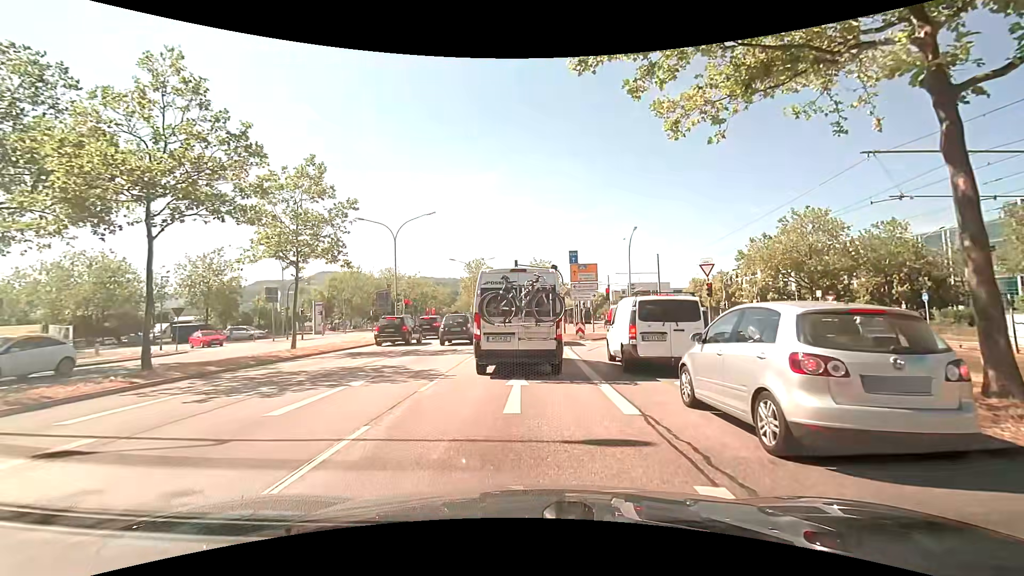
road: primary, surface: asphalt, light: Day
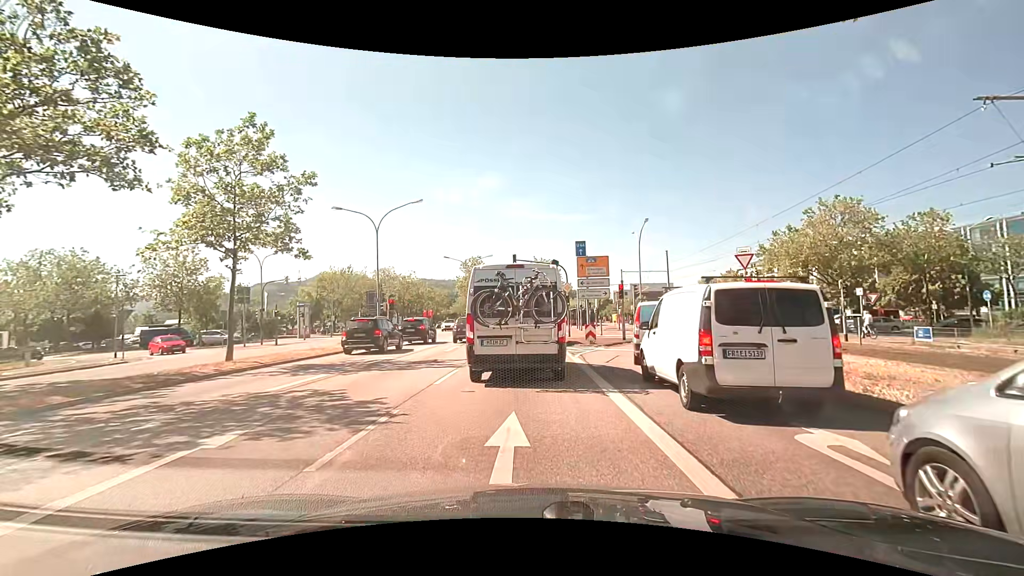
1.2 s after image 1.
(0.0, +4.7) m; +1°
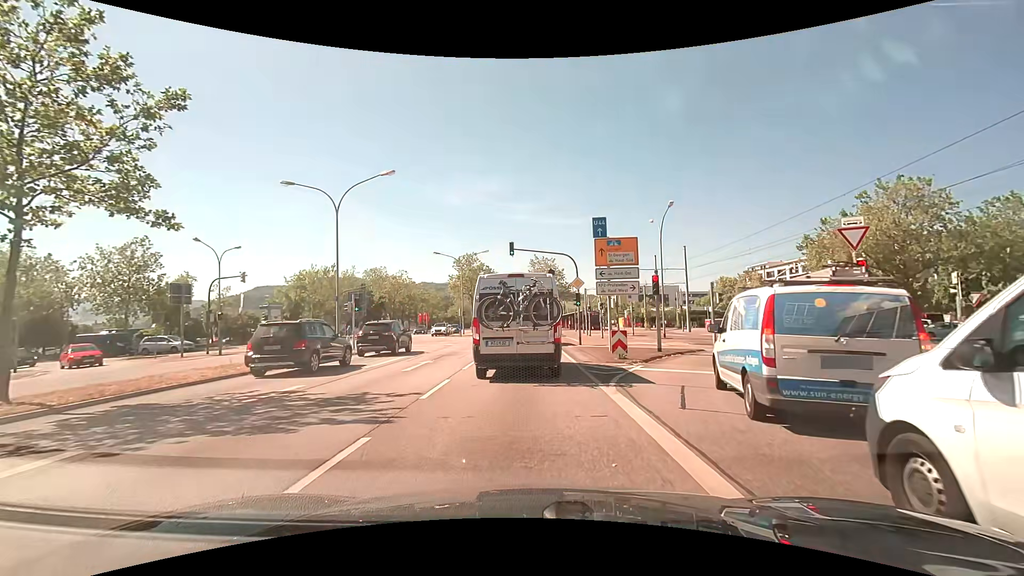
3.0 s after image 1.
(-0.1, +7.7) m; -1°
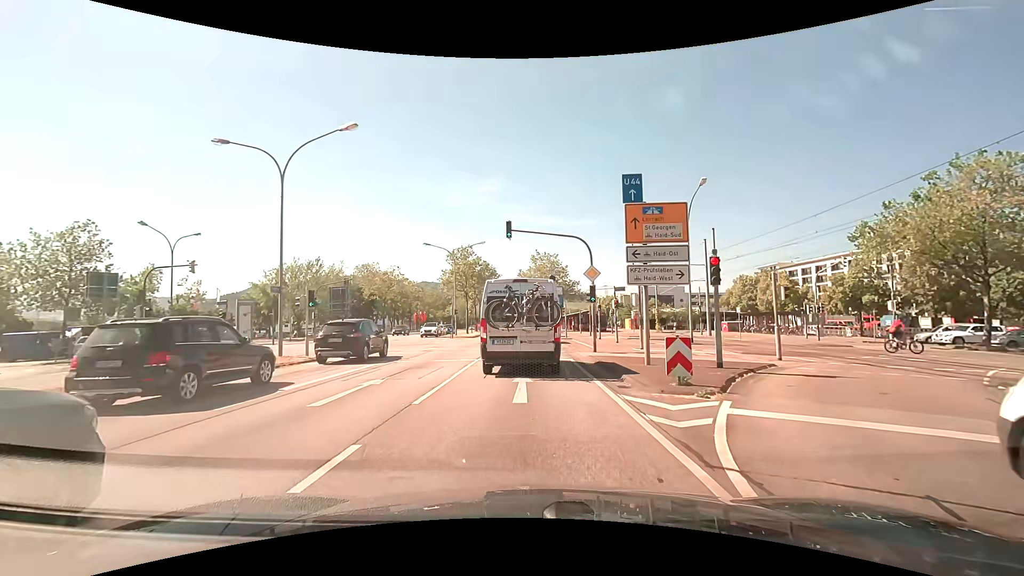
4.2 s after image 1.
(+0.1, +6.6) m; 0°
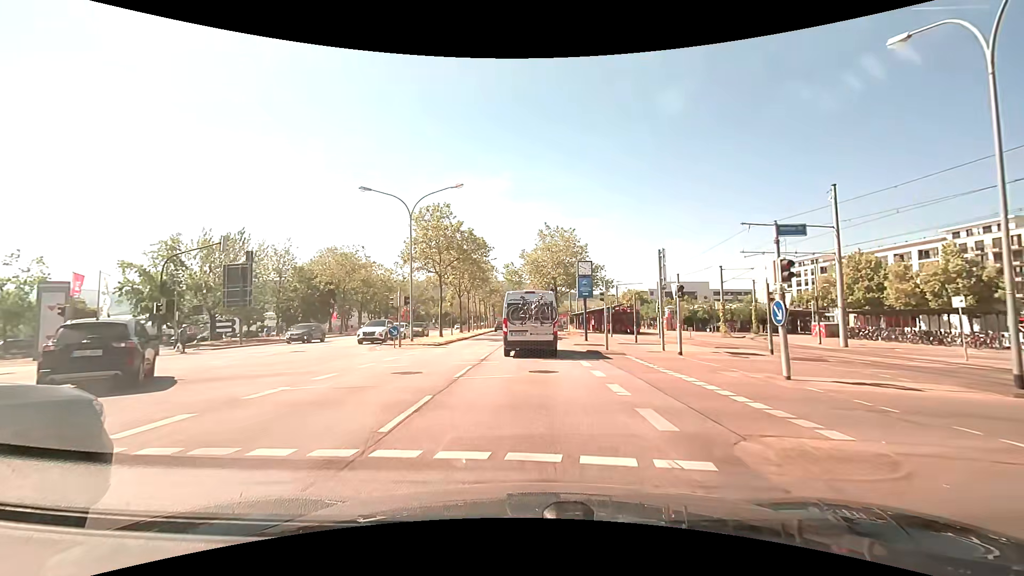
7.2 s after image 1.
(0.0, +21.9) m; 0°
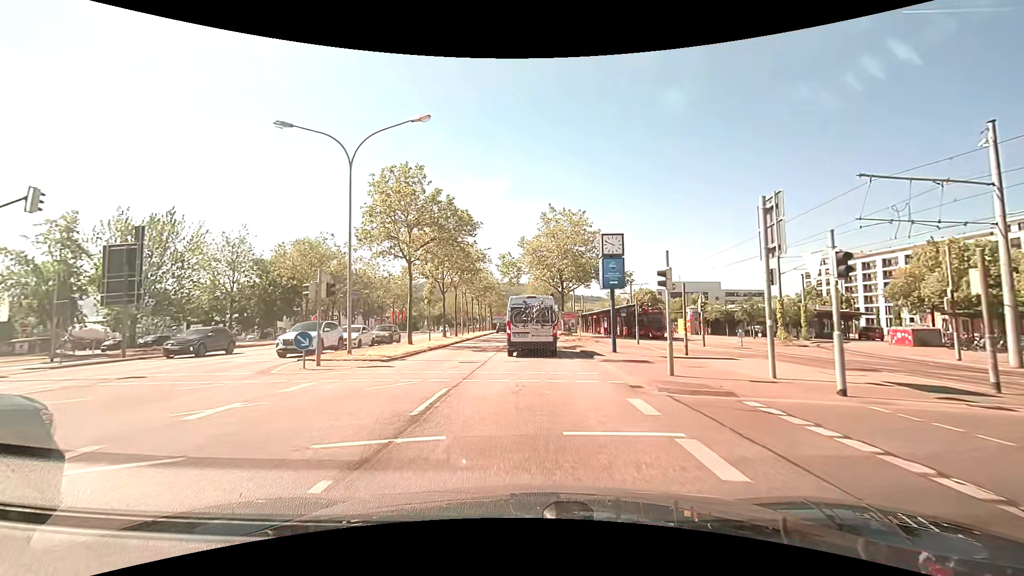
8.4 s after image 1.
(-0.1, +10.9) m; 0°
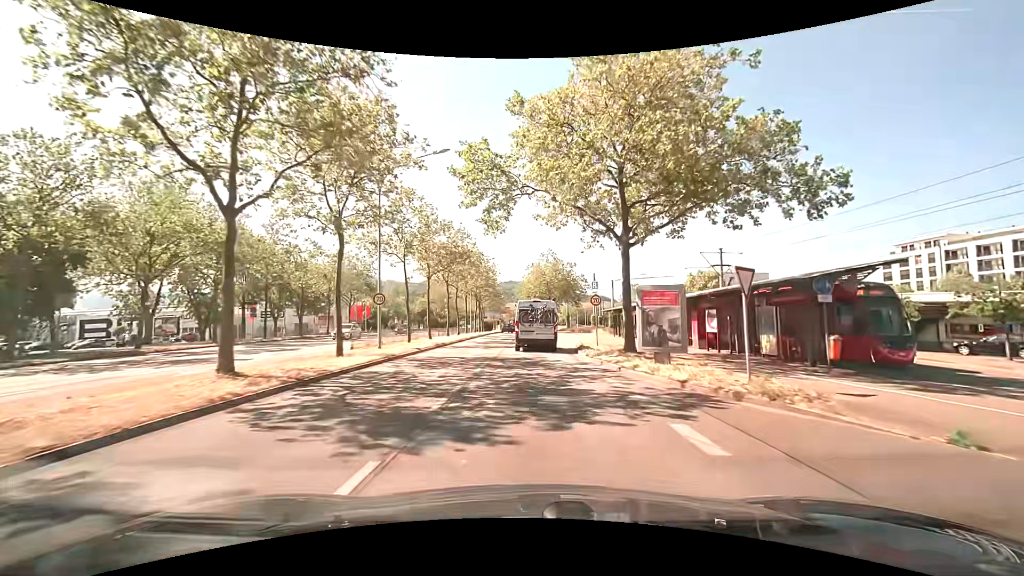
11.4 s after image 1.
(-0.3, +32.1) m; -1°
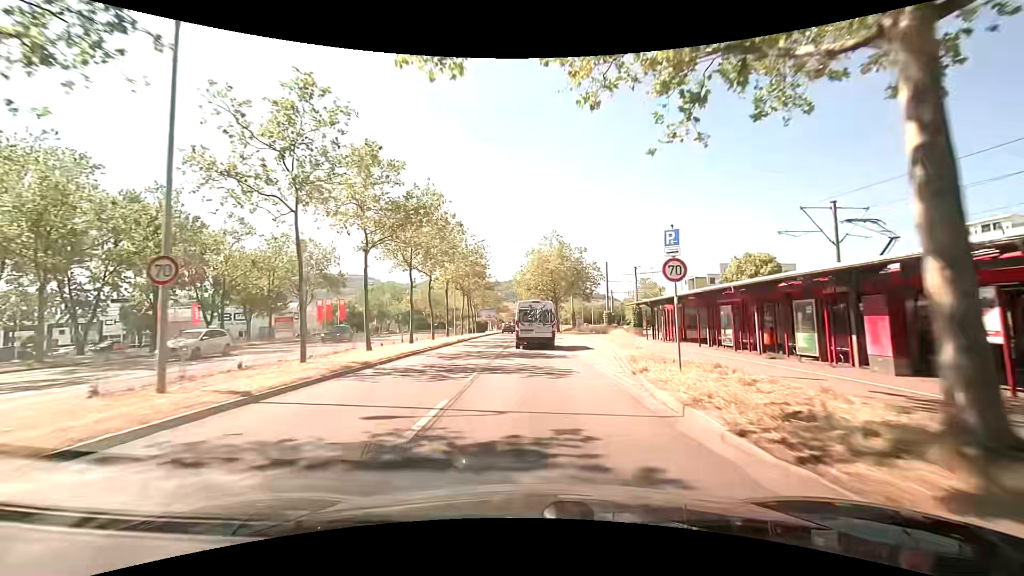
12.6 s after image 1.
(0.0, +14.3) m; -1°
